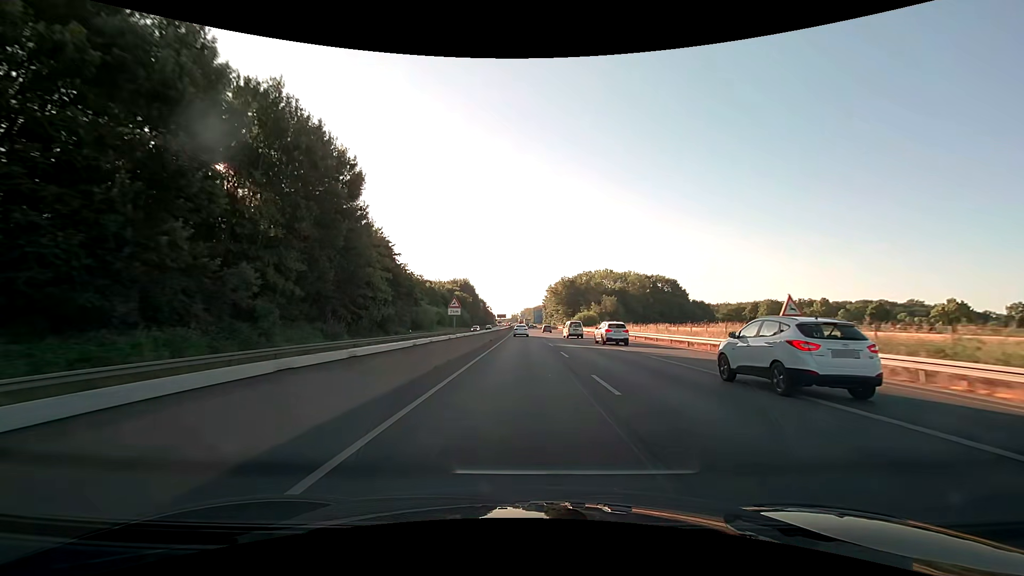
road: trunk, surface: asphalt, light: Day
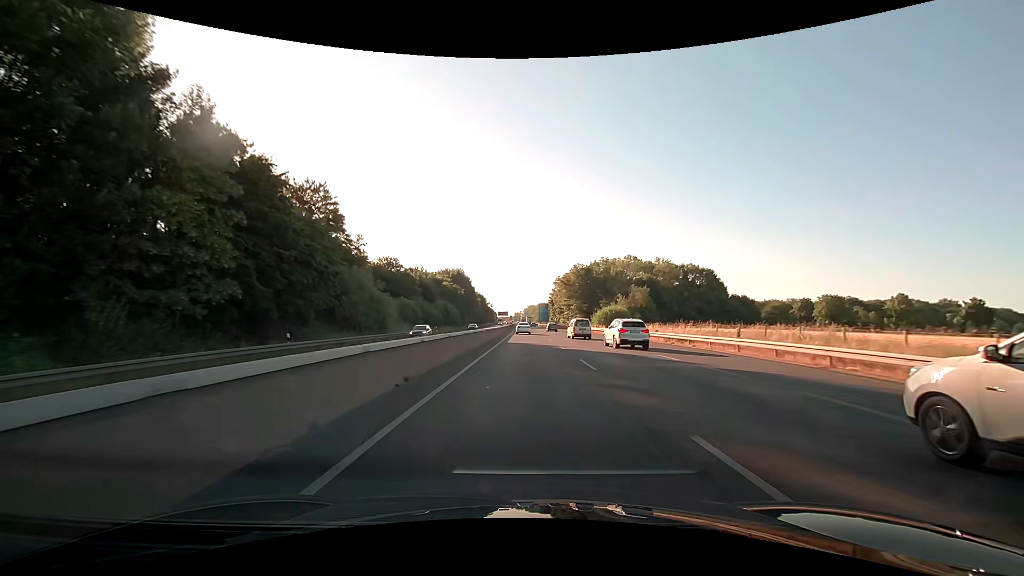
(-0.2, +31.2) m; -1°
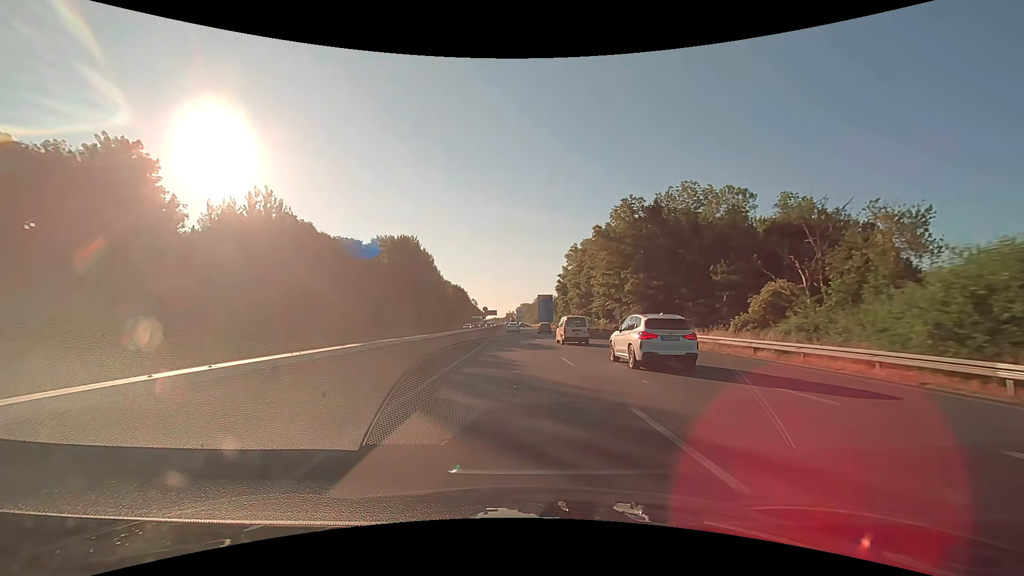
(+0.3, +70.8) m; +1°
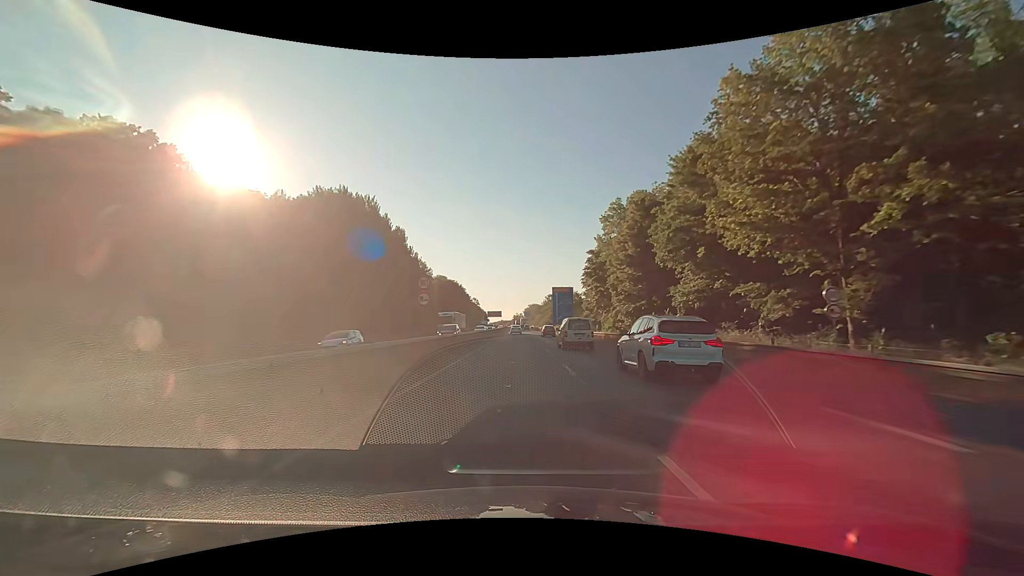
(-0.3, +38.4) m; -1°
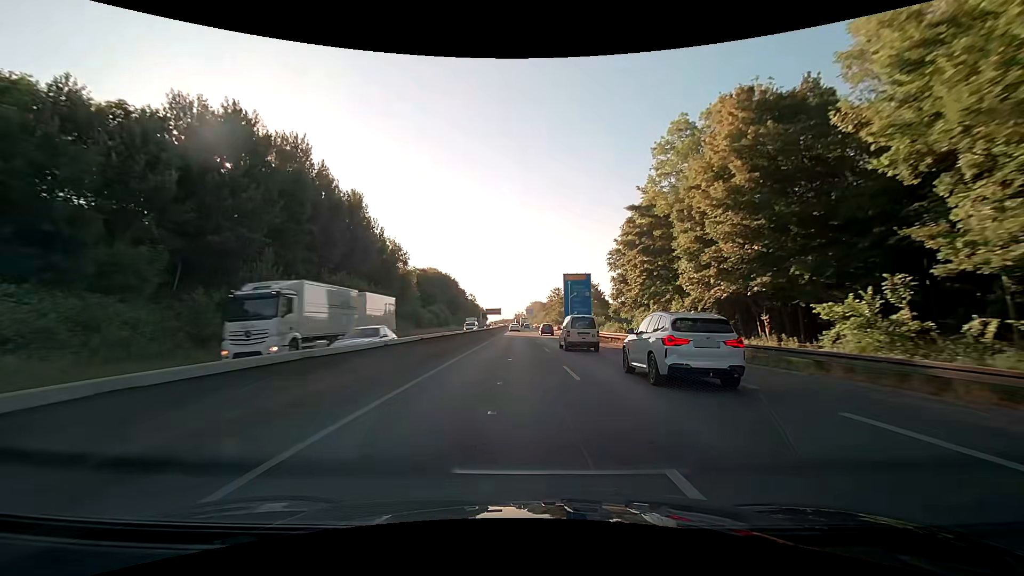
(-0.1, +25.1) m; 0°
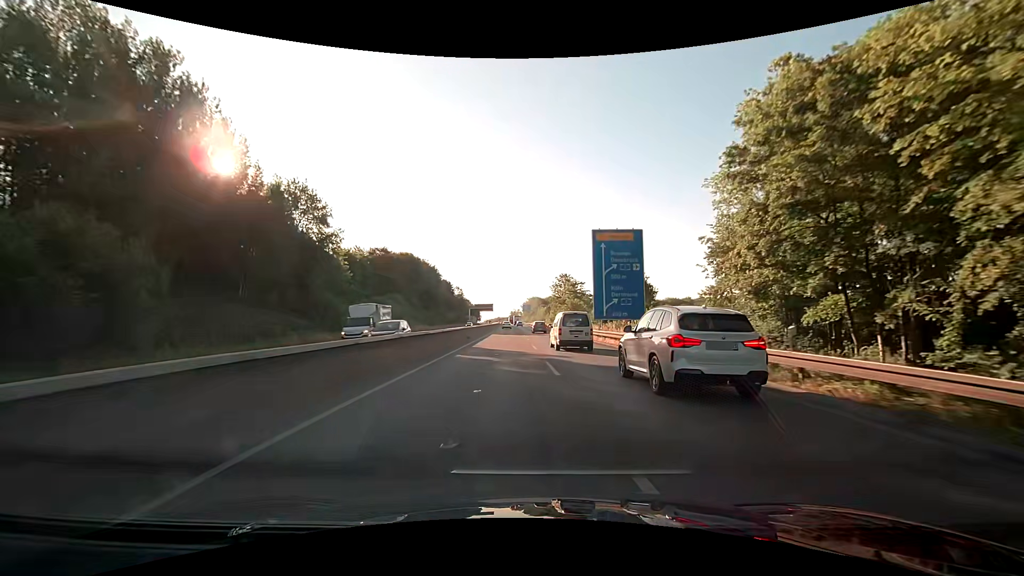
(+0.2, +35.8) m; 0°
(0, +10) (0, +20) (0, +30) (+1, +40) (+1, +50) (+1, +60) (+2, +70) (+2, +80) (+2, +90) (+2, +100) m
